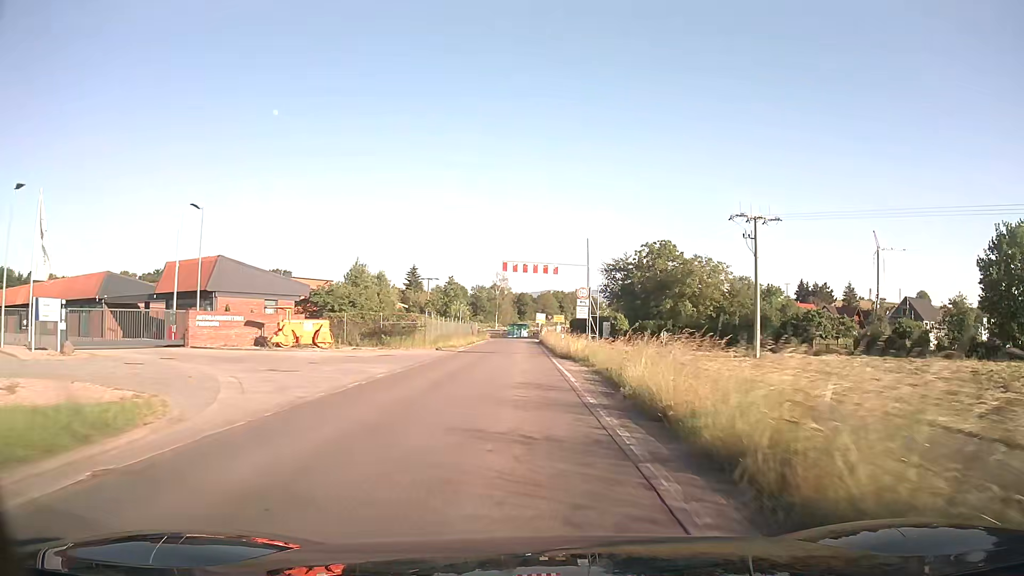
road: tertiary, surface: asphalt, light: Day
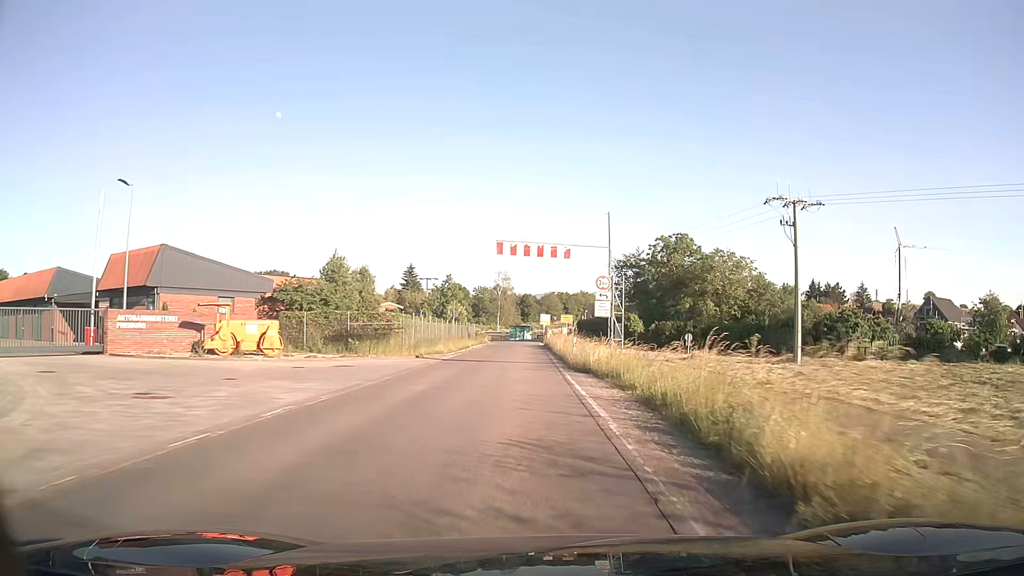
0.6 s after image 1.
(0.0, +8.5) m; 0°
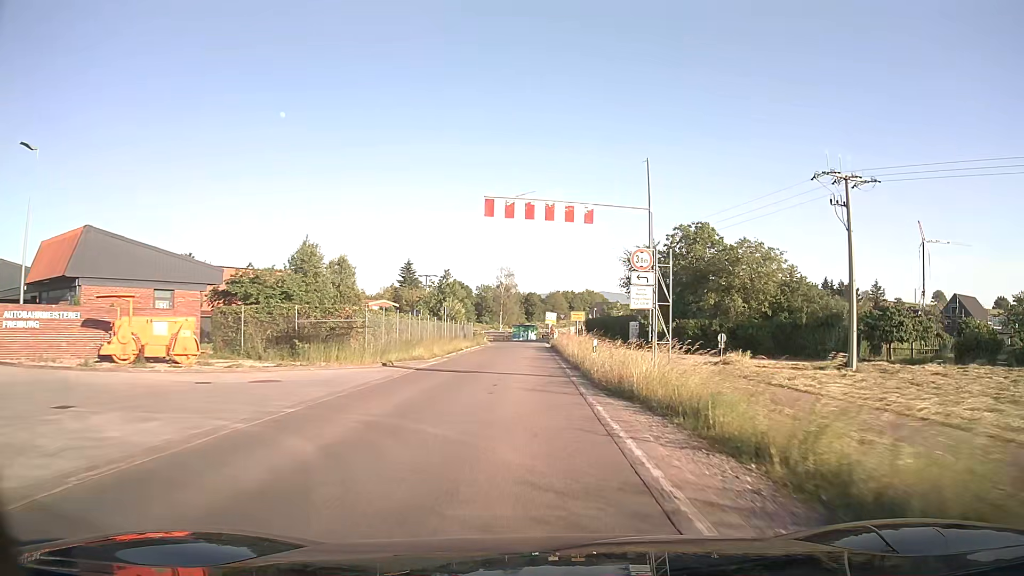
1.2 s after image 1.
(0.0, +8.4) m; 0°
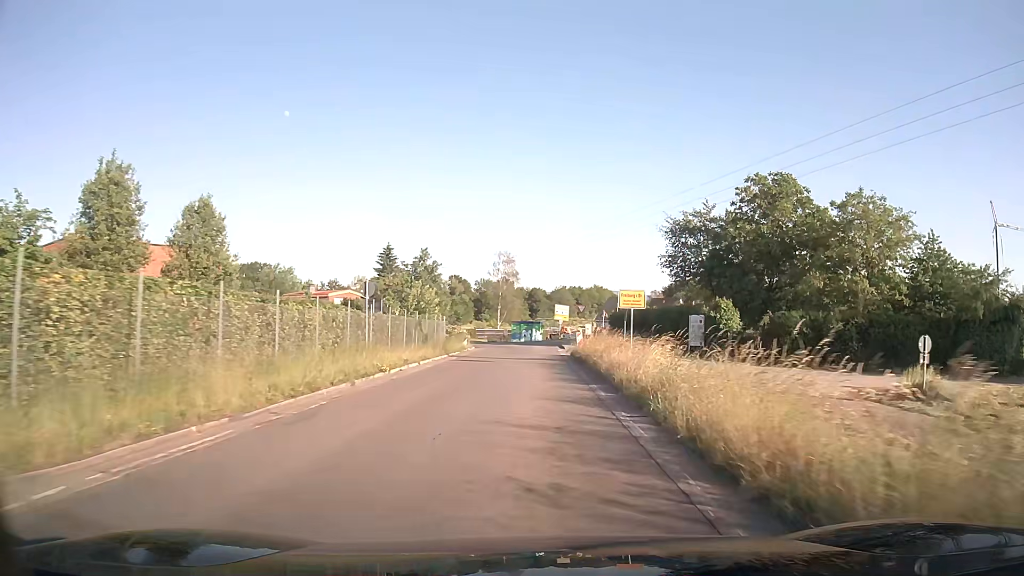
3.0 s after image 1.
(-0.1, +24.6) m; 0°
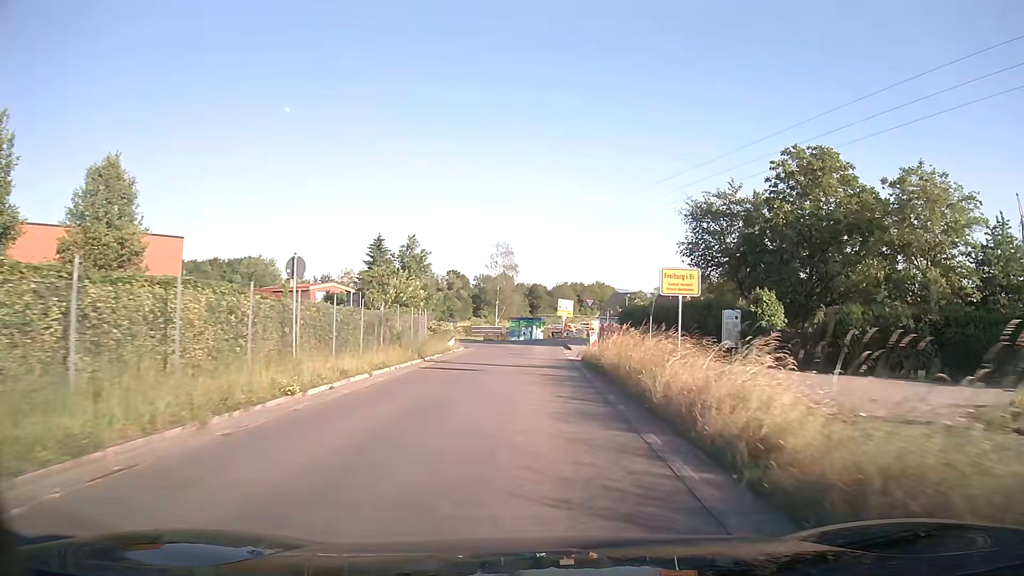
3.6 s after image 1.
(0.0, +7.7) m; 0°
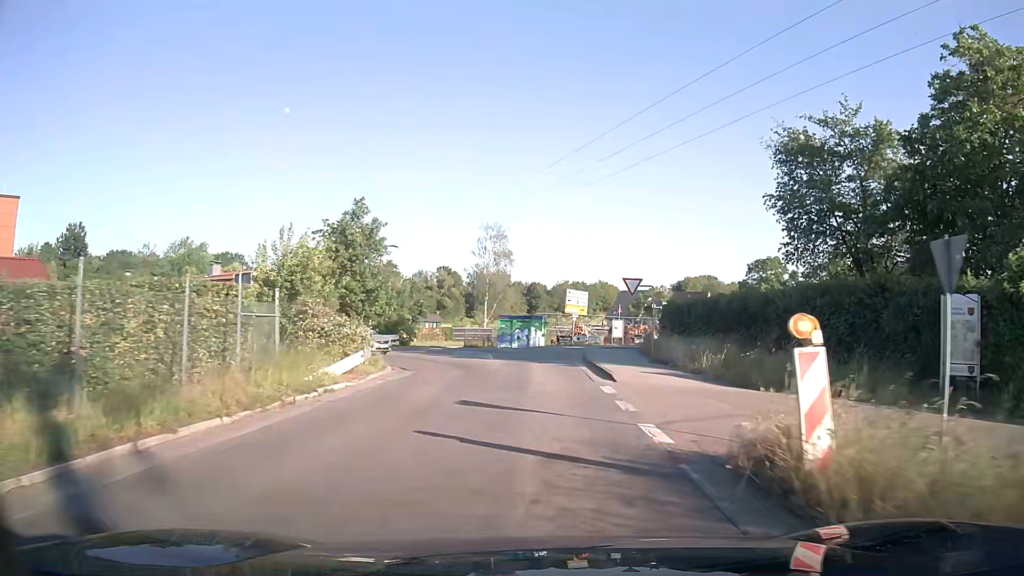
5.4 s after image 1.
(0.0, +20.9) m; 0°
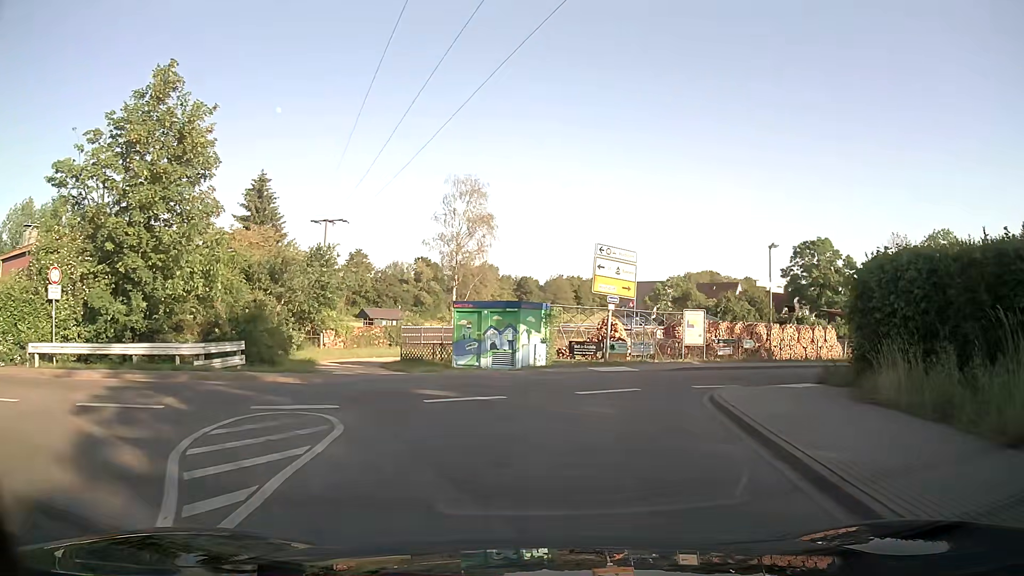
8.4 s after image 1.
(0.0, +26.3) m; 0°
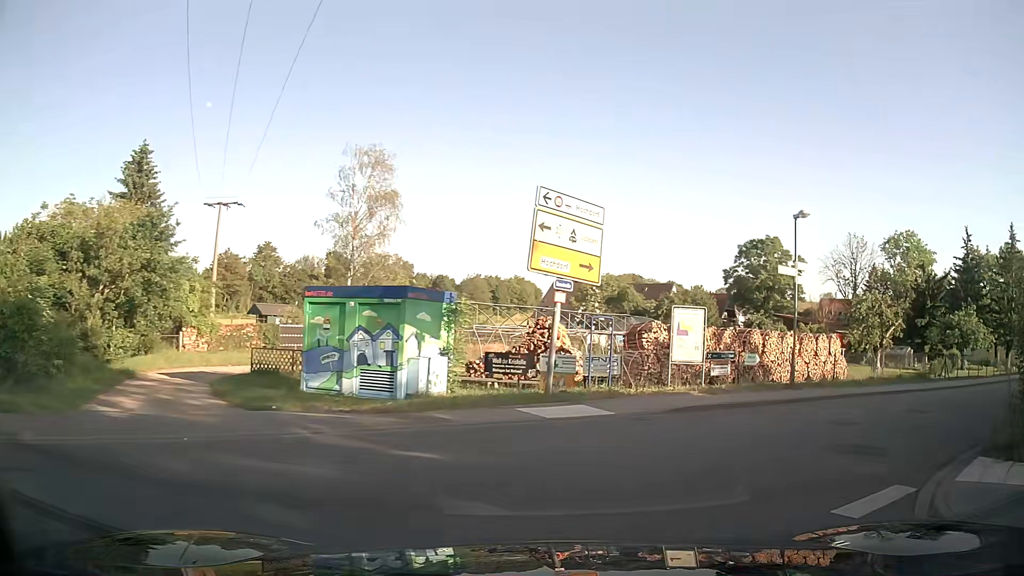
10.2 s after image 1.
(+0.4, +9.9) m; +8°
(+4, +9) (+11, +15) (+19, +22) (+27, +28) (+35, +34) (+43, +40) (+50, +47) (+58, +53) (+65, +60) (+73, +66) m
